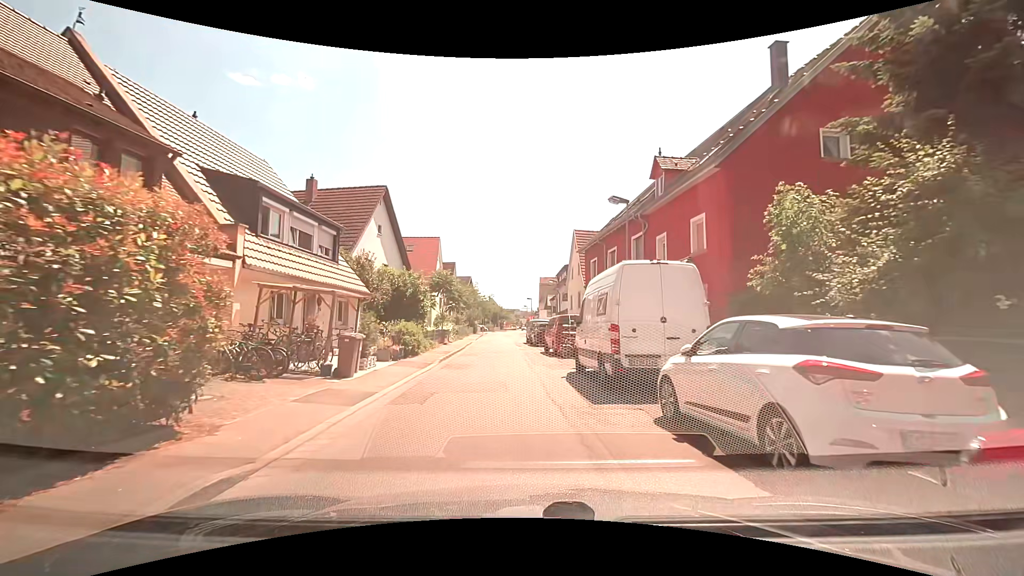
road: tertiary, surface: asphalt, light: Day
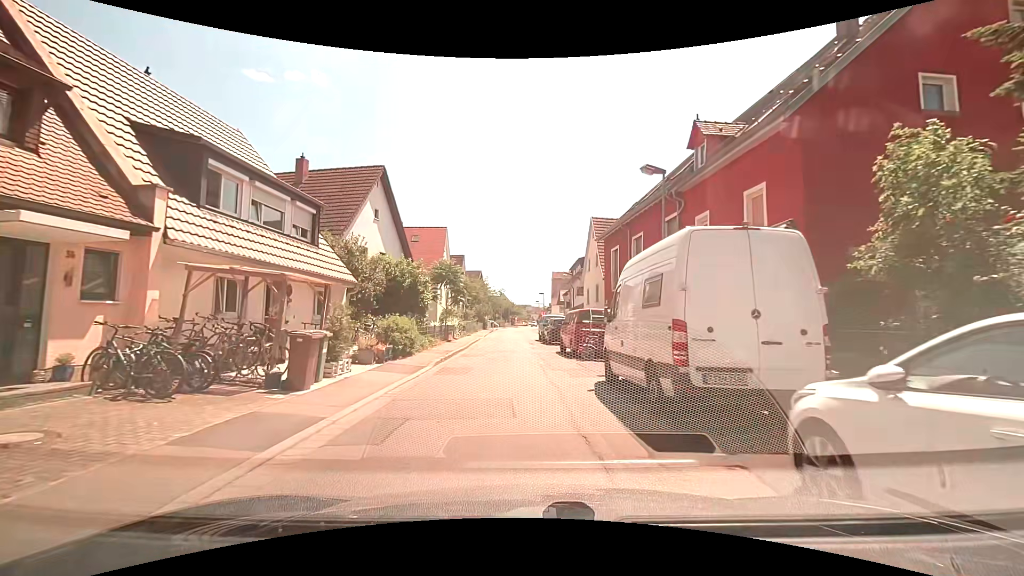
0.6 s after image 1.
(0.0, +3.4) m; -2°
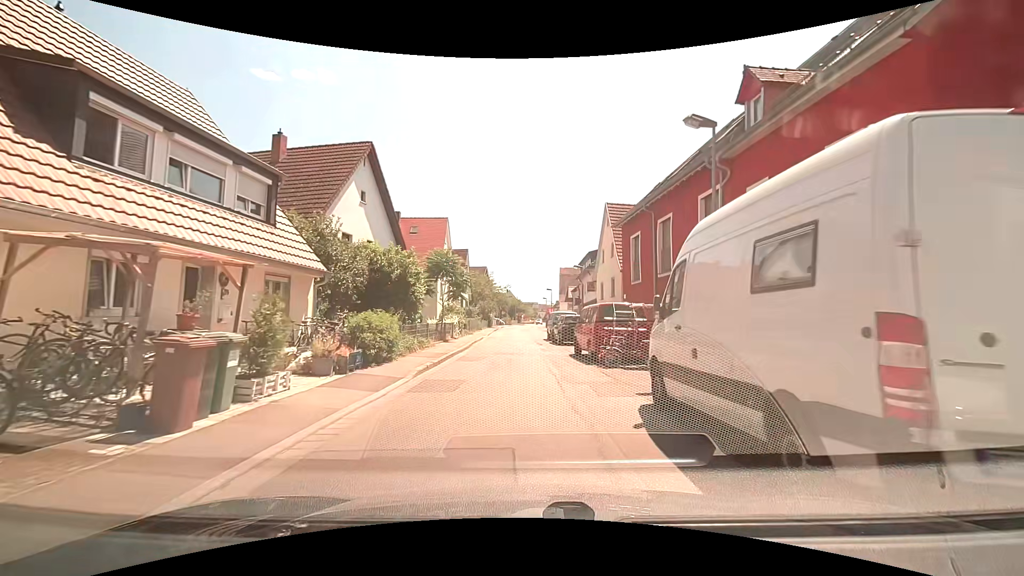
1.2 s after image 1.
(0.0, +3.6) m; +1°
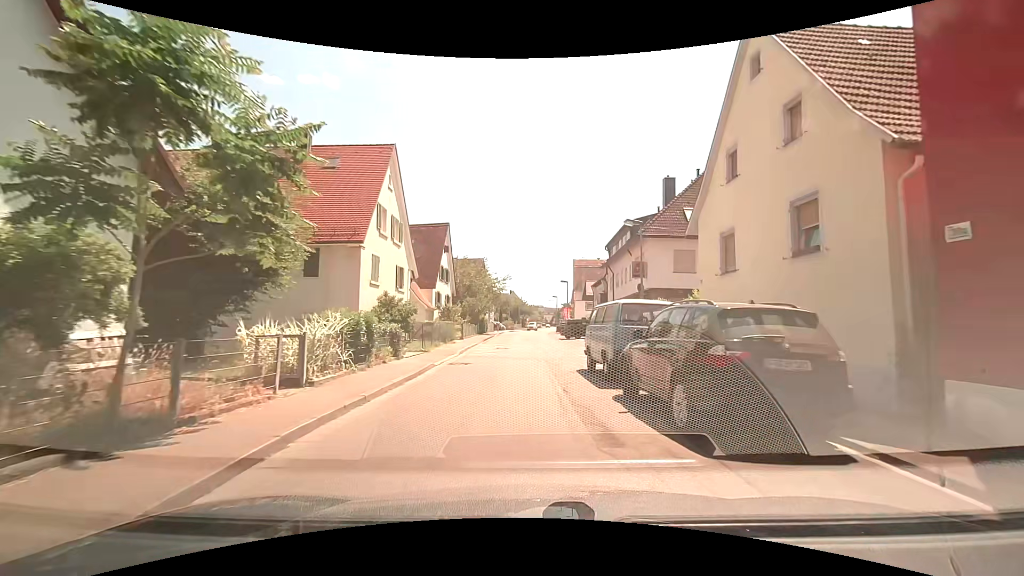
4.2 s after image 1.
(-0.9, +21.0) m; -4°
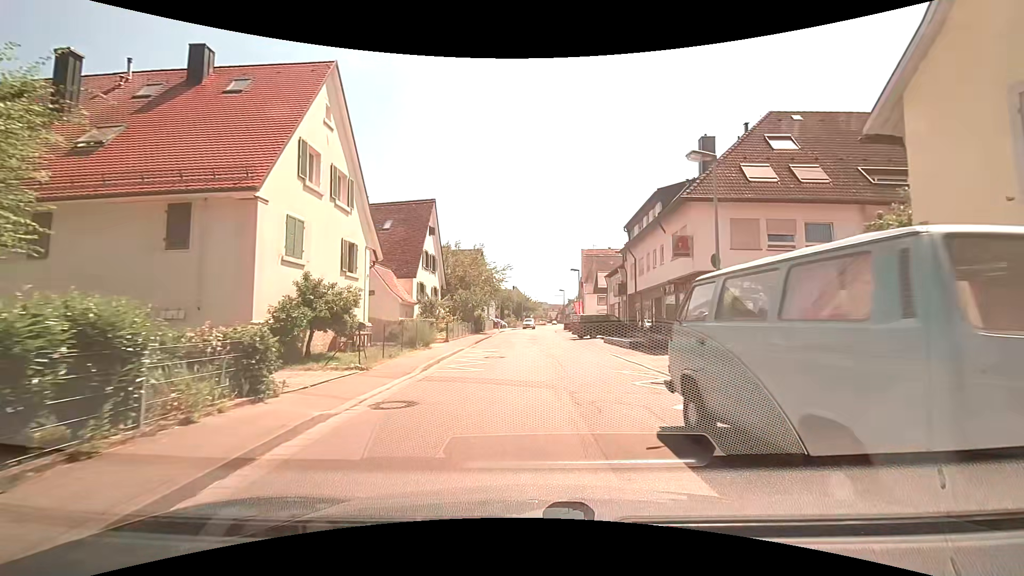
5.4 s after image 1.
(+0.2, +8.6) m; +2°
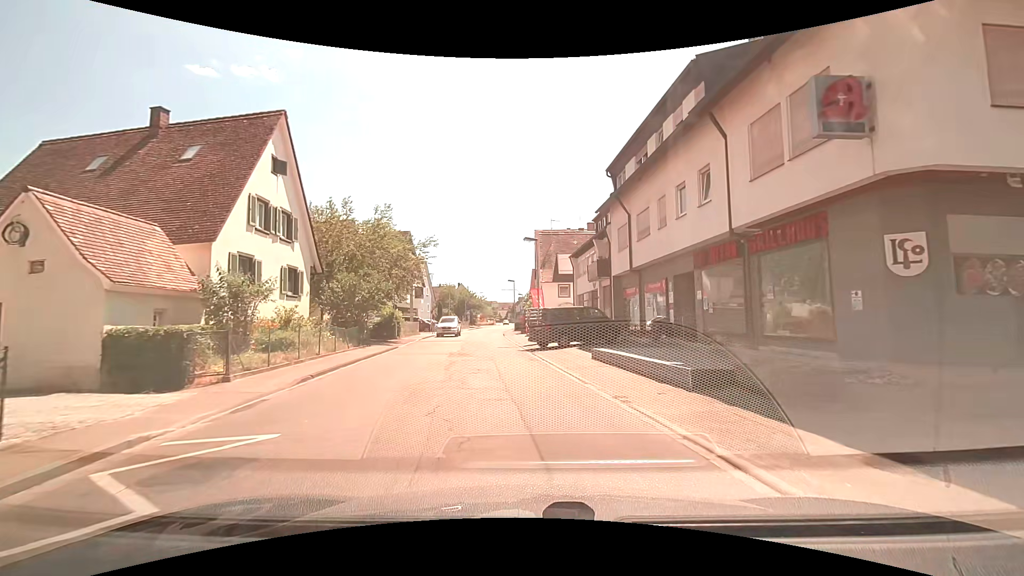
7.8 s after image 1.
(+0.9, +16.6) m; +6°
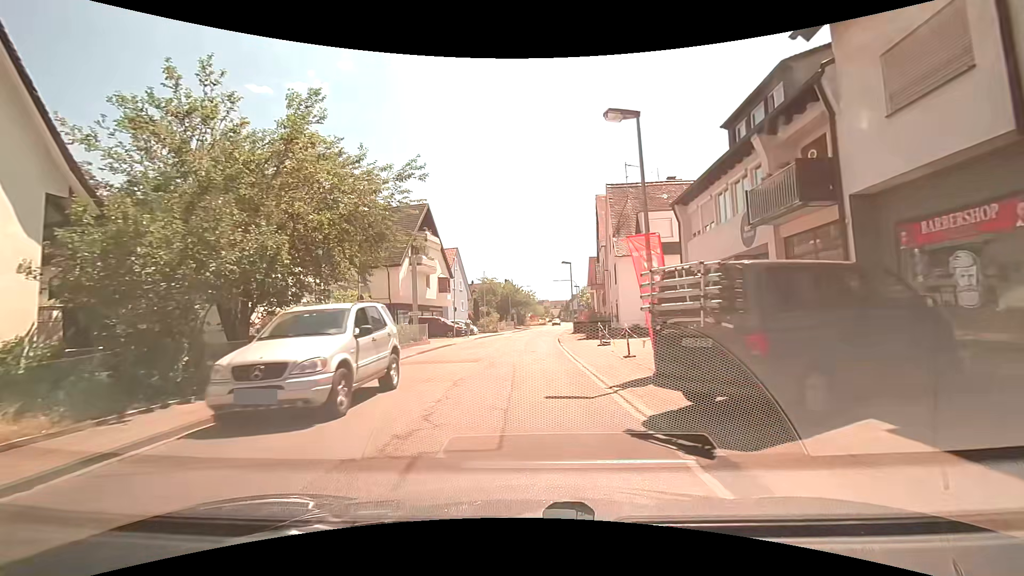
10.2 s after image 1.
(-1.0, +17.4) m; -7°
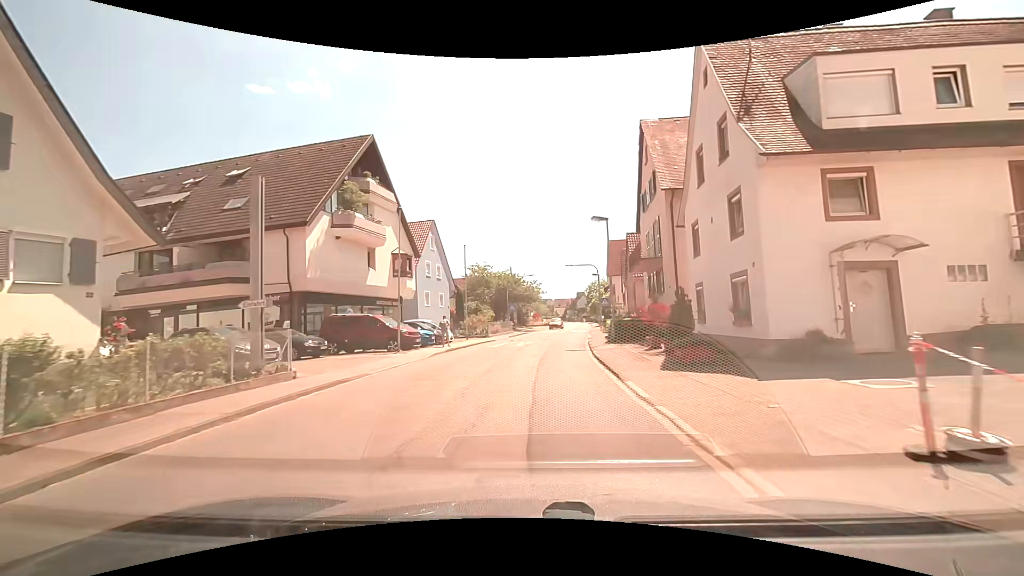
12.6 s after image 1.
(0.0, +18.3) m; +1°
(0, +10) (0, +20) (+1, +30) (+2, +40) (+3, +50) (+4, +60) (+5, +70) (+6, +80) (+7, +90) (+8, +100) m
